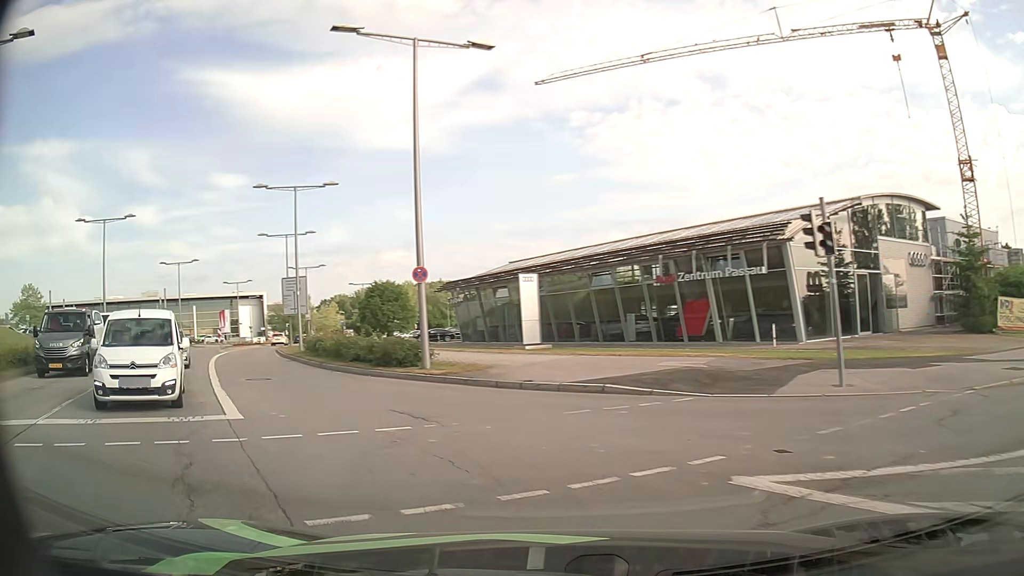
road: secondary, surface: asphalt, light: Day
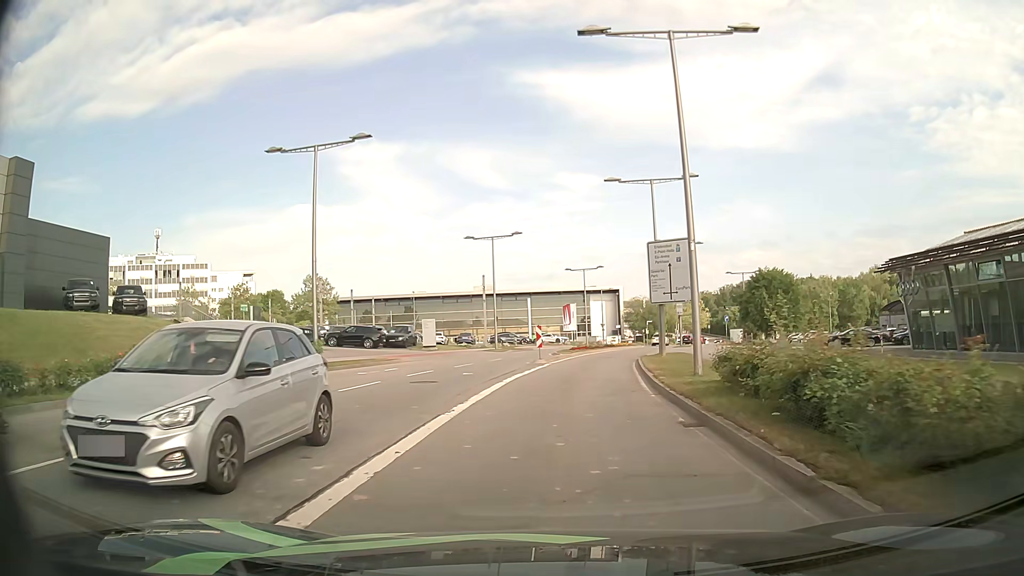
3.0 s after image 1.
(-7.1, +19.4) m; -30°
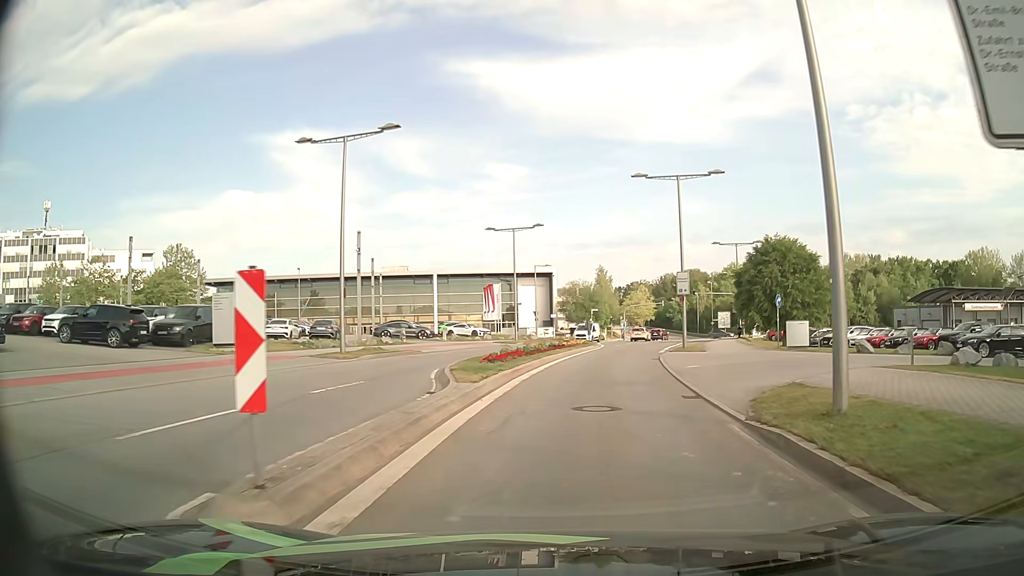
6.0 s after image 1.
(+1.0, +26.5) m; +7°
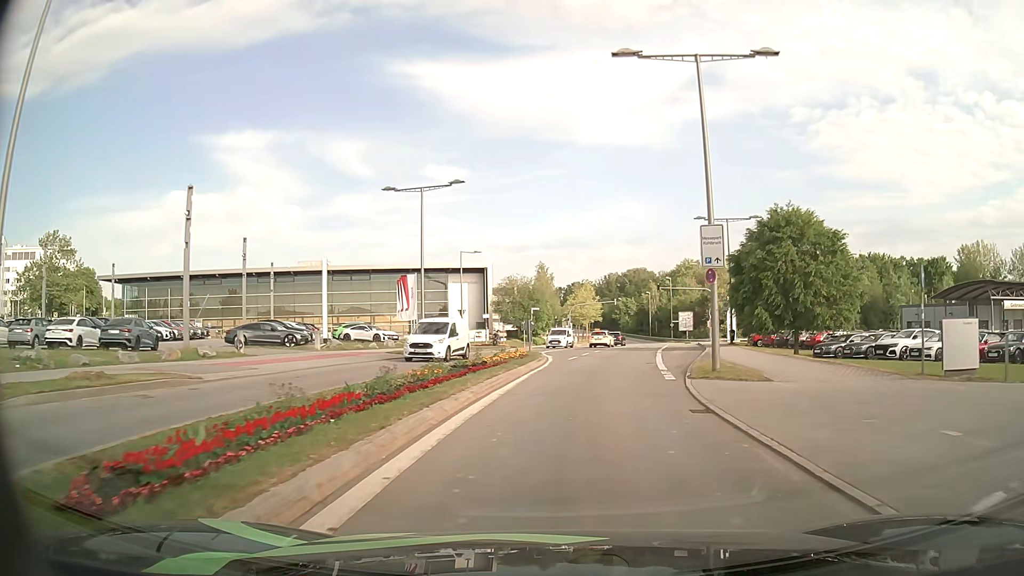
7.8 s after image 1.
(+0.7, +17.0) m; +5°
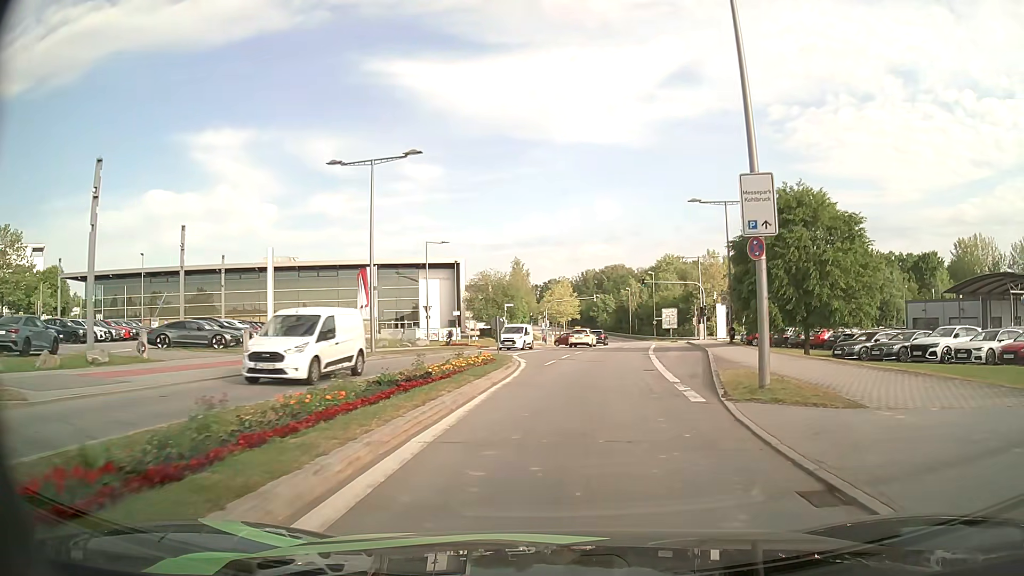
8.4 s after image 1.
(+0.1, +6.0) m; +2°
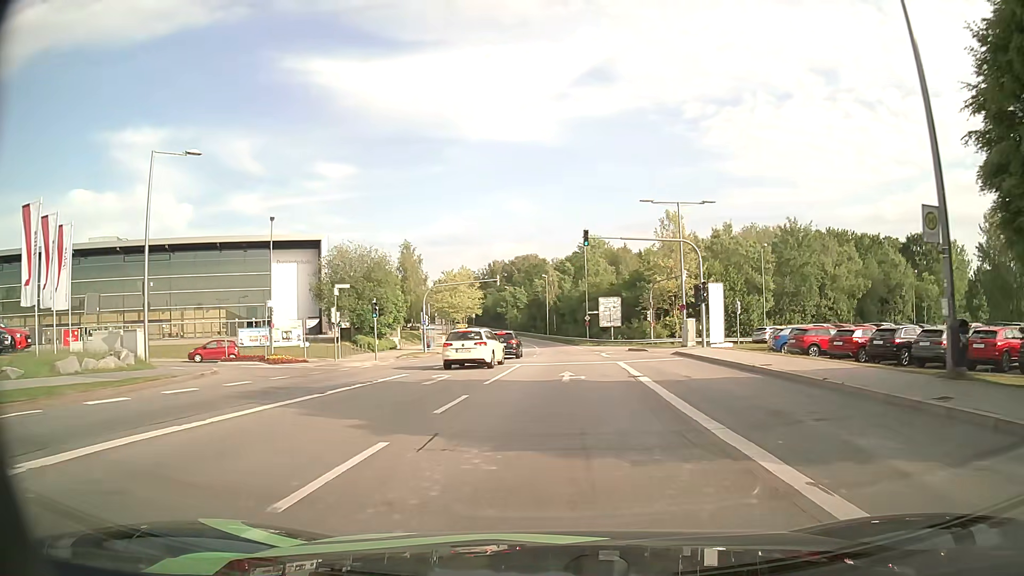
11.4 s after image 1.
(+2.6, +32.0) m; +8°
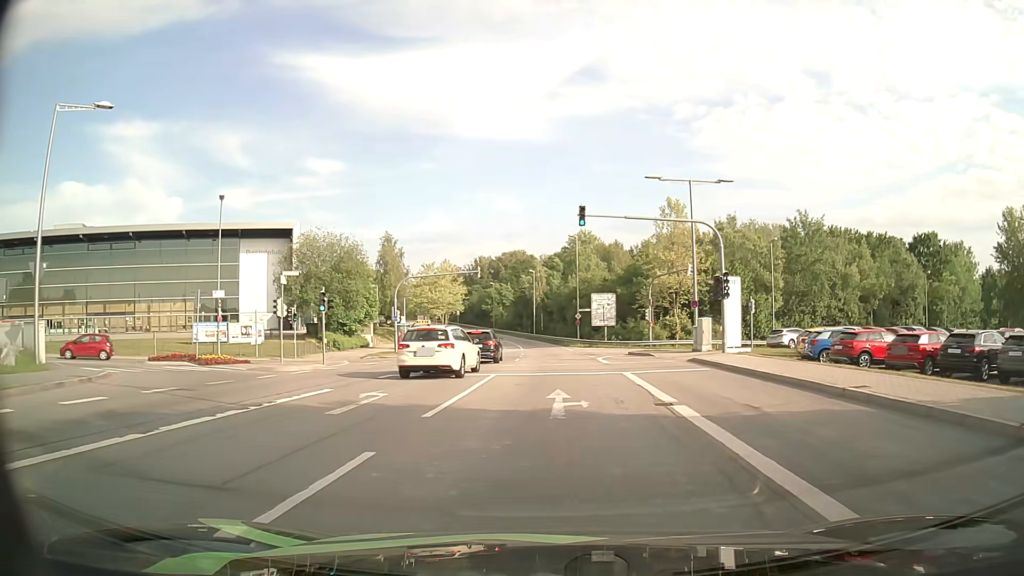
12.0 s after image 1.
(0.0, +6.7) m; +1°
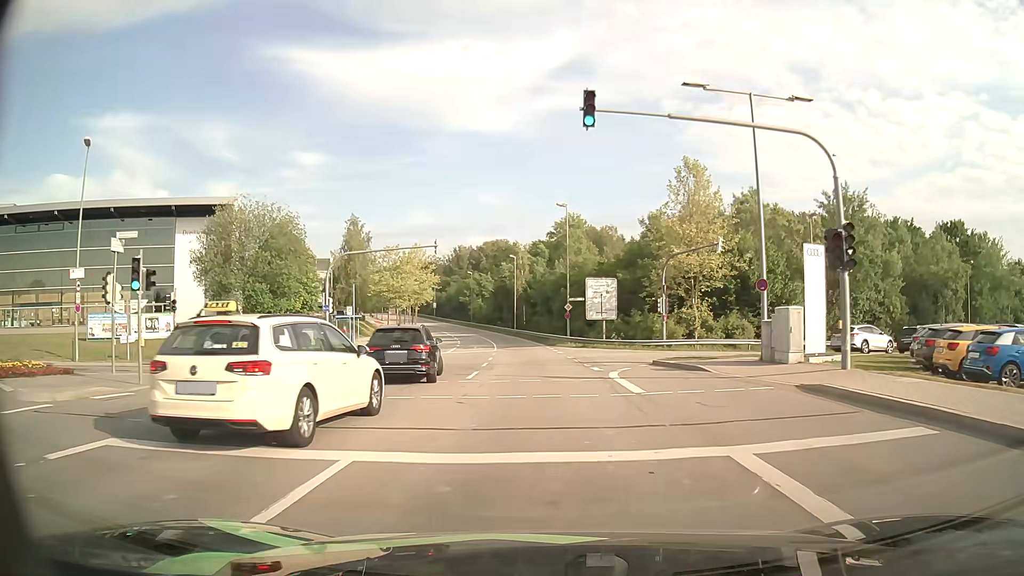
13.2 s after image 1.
(+0.3, +13.6) m; +2°
(0, +10) (0, +20) (-1, +30) (-1, +40) (-2, +50) (-3, +60) (-4, +70) (-6, +80) (-8, +90) (-10, +99) m
